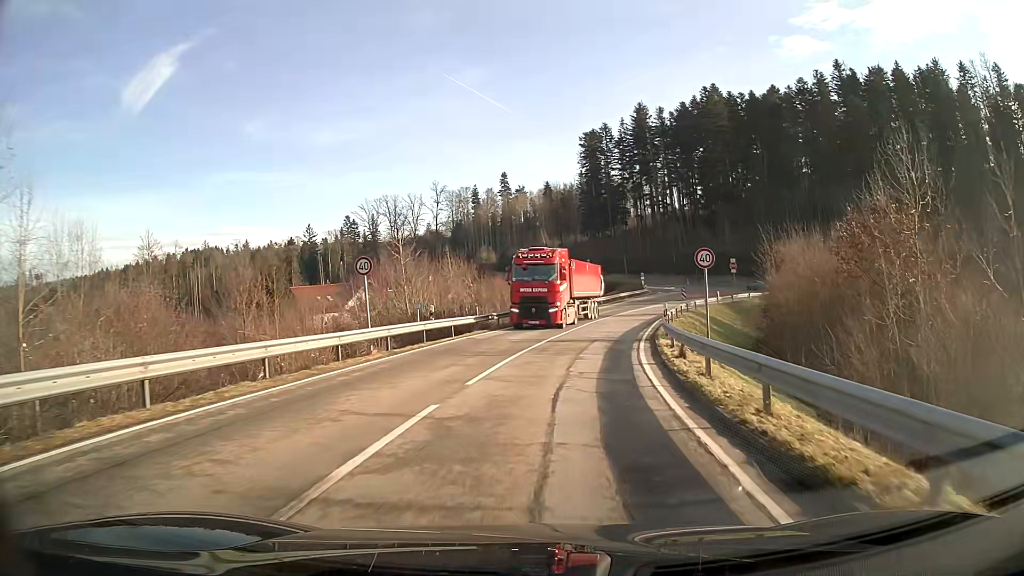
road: secondary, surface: asphalt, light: Day
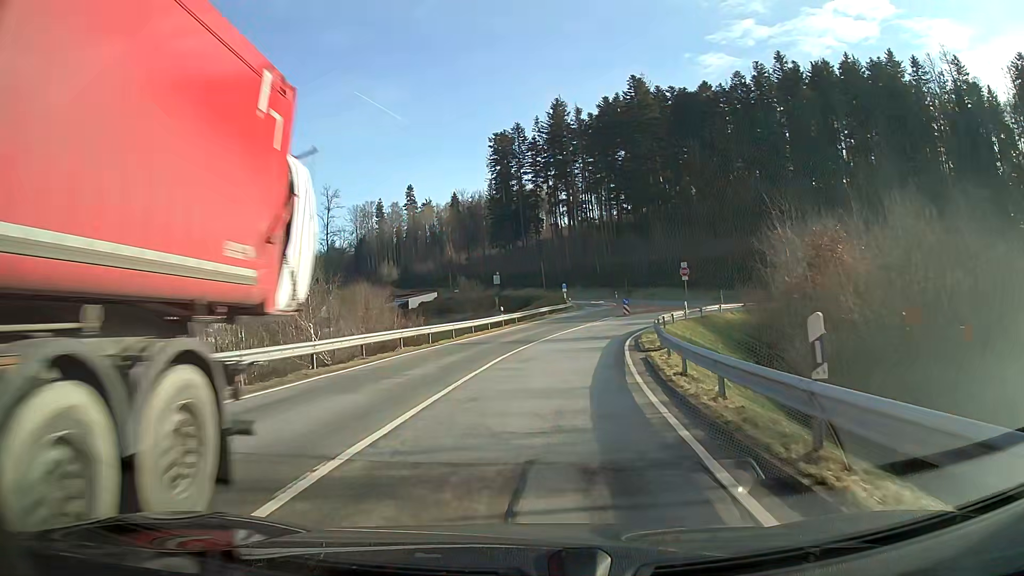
(+1.1, +18.3) m; +7°
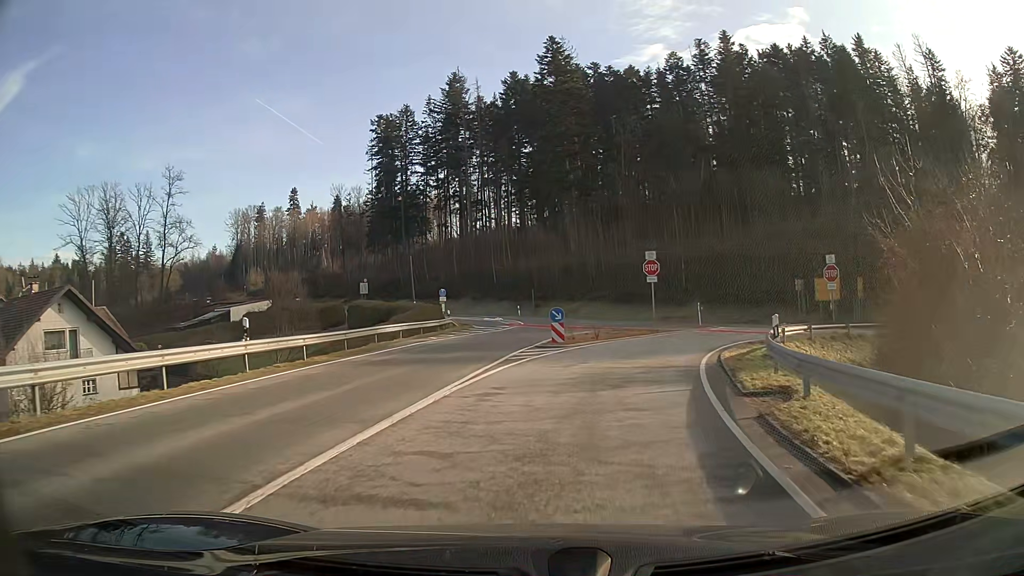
(+2.2, +28.4) m; +10°
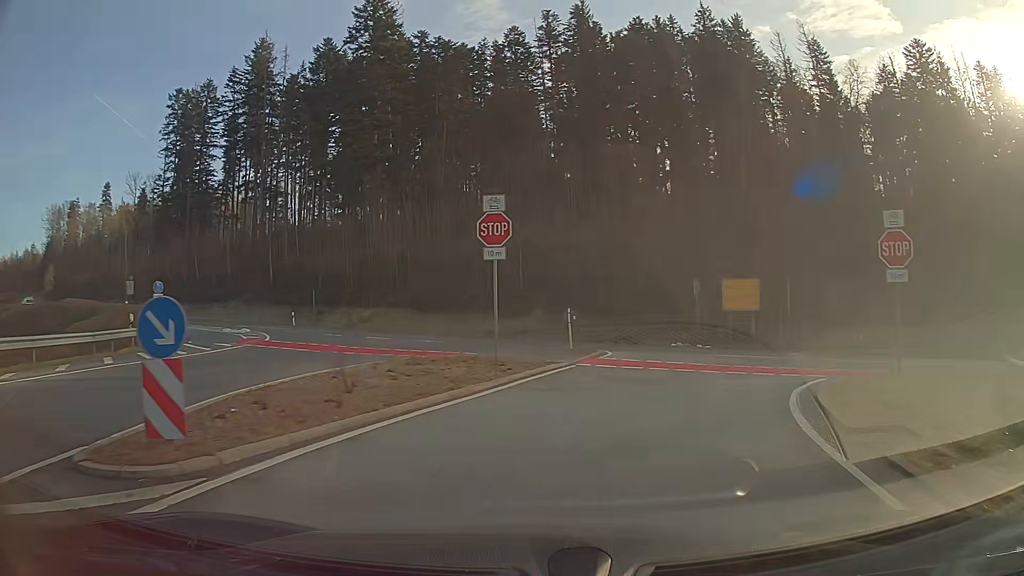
(+2.4, +19.2) m; +17°
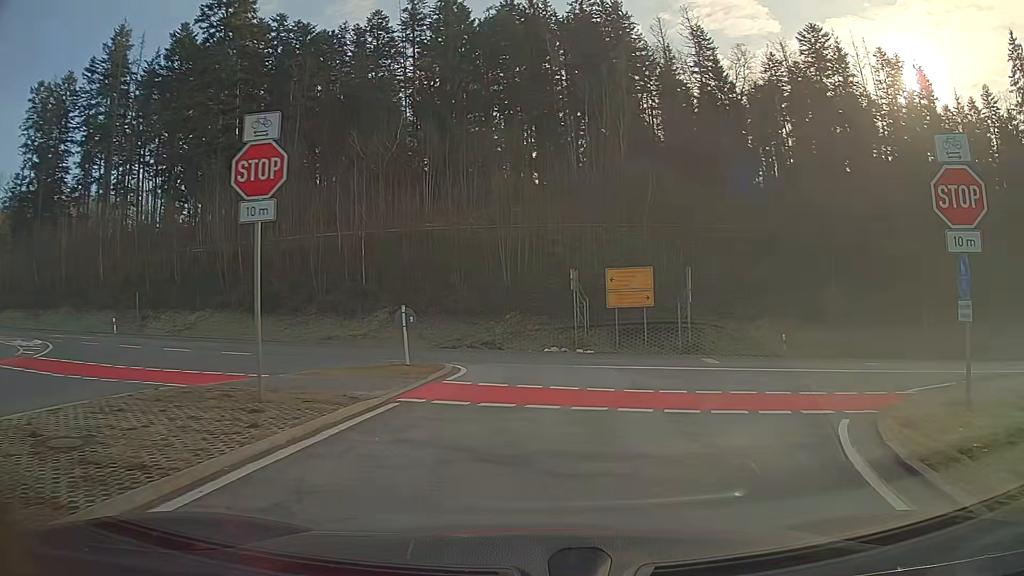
(+0.7, +7.4) m; +12°
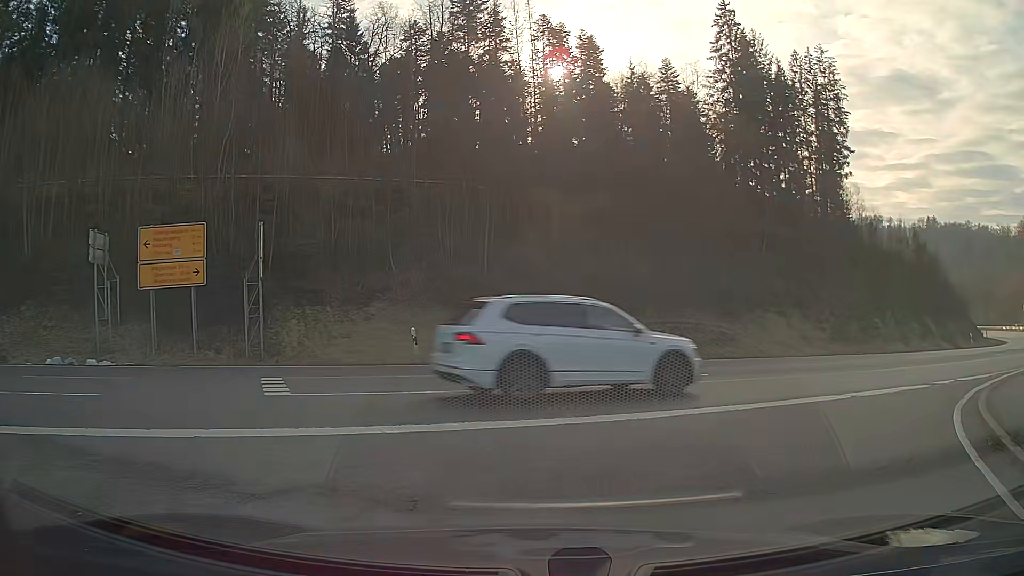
(+3.1, +11.9) m; +32°
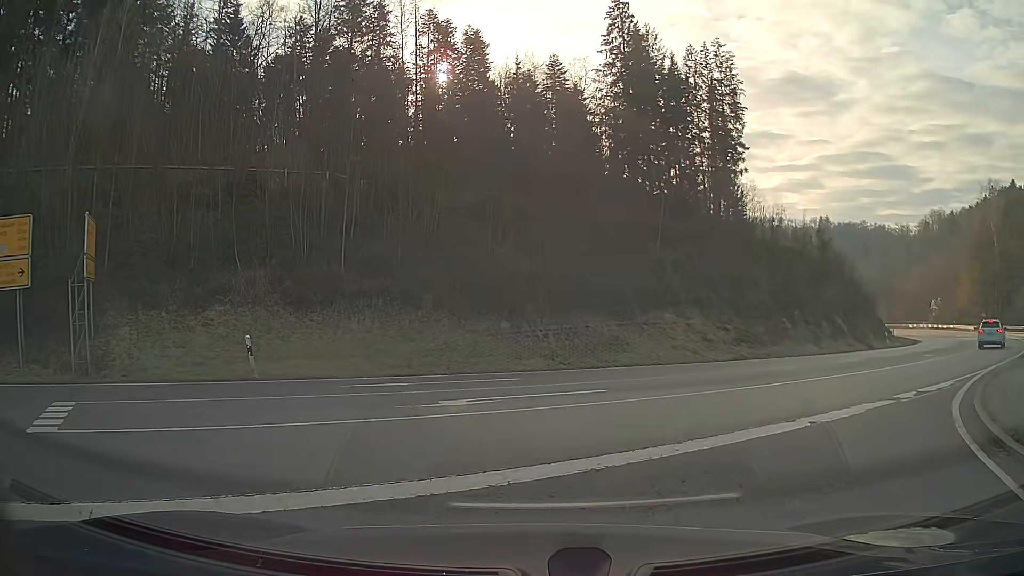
(+0.2, +3.2) m; +7°
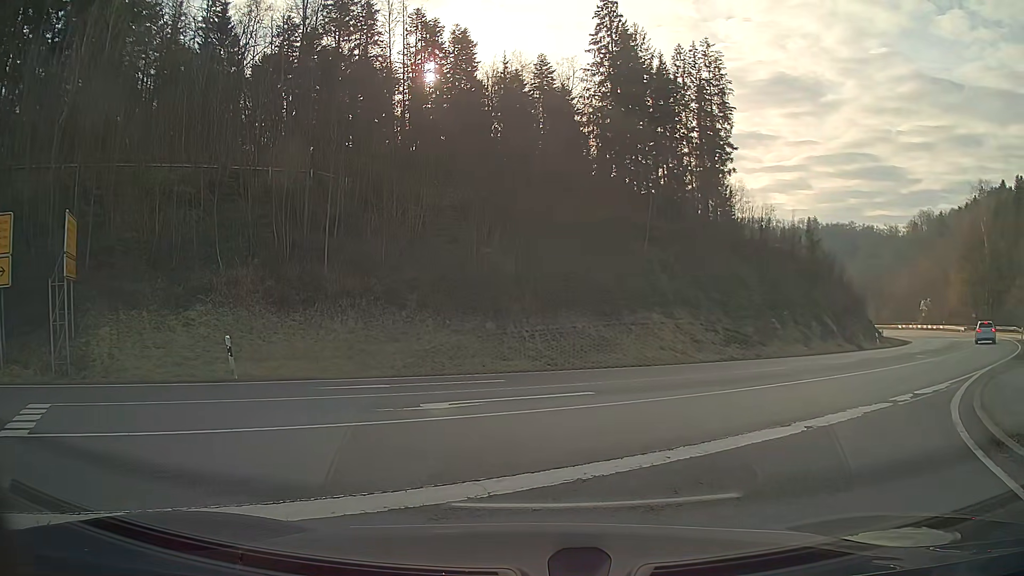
(0.0, +0.3) m; 0°
